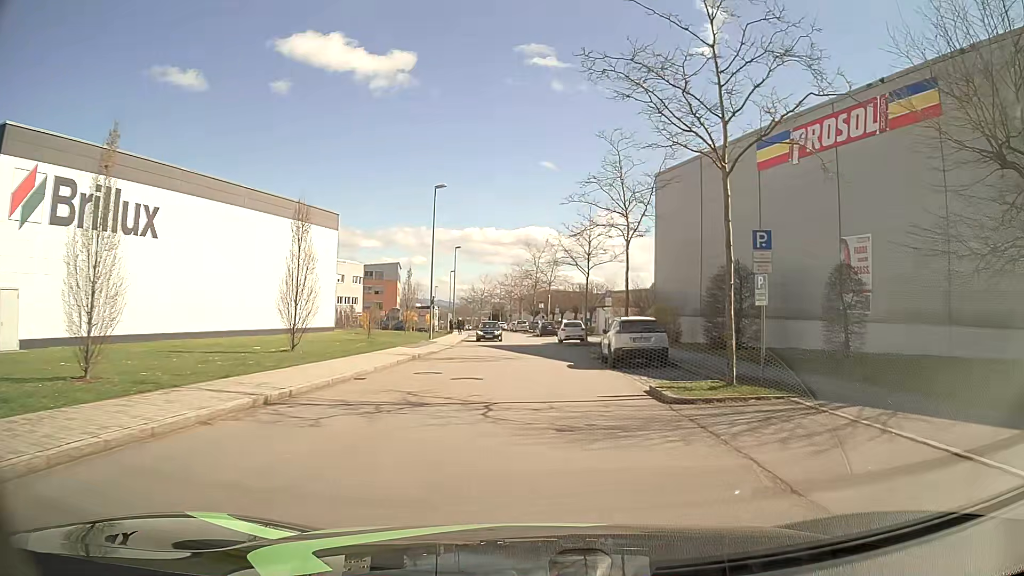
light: Day
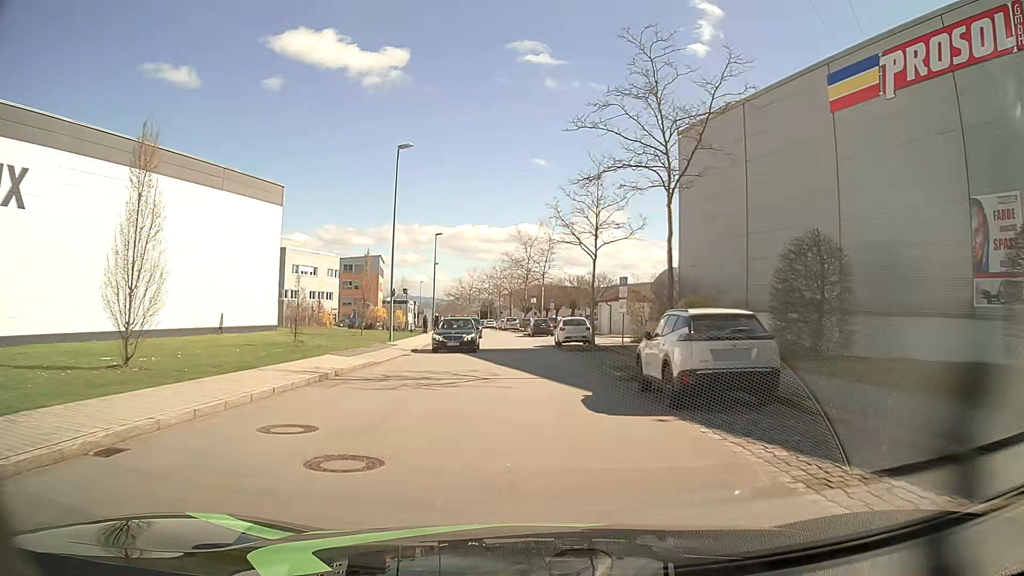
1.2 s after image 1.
(0.0, +10.0) m; 0°
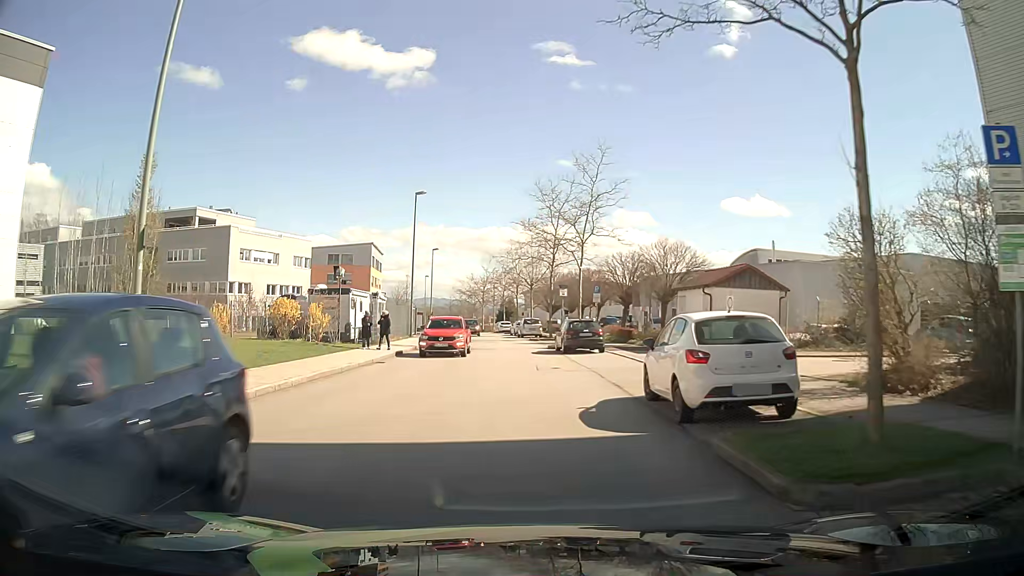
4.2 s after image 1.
(-0.3, +24.4) m; -1°
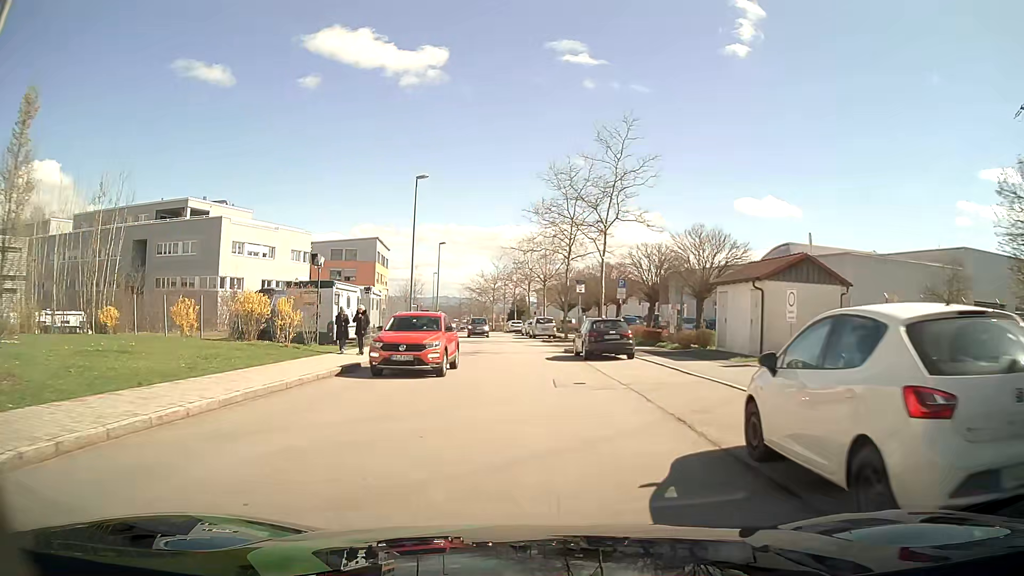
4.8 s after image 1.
(-0.1, +5.0) m; -2°
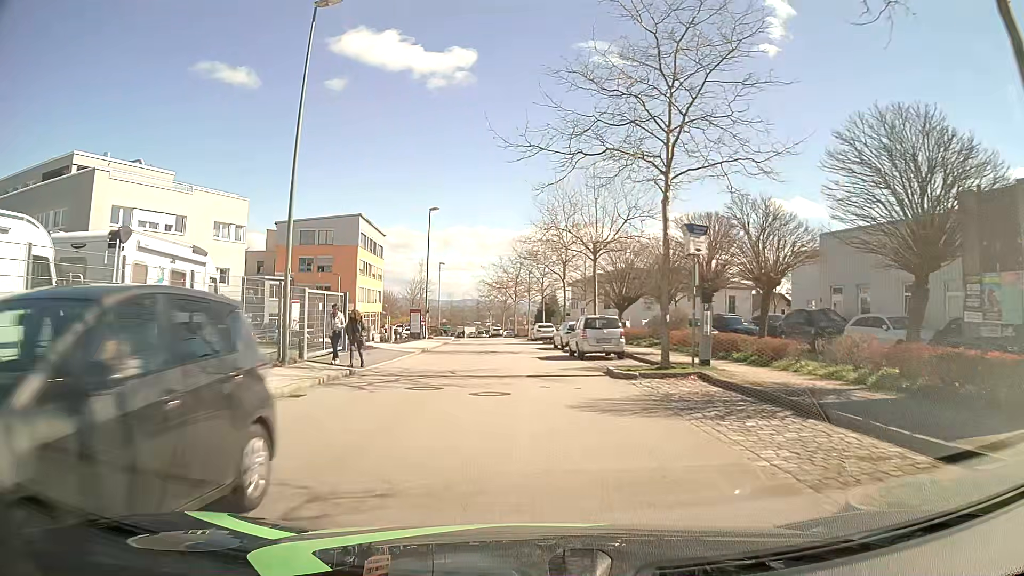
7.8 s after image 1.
(-0.4, +25.4) m; -2°
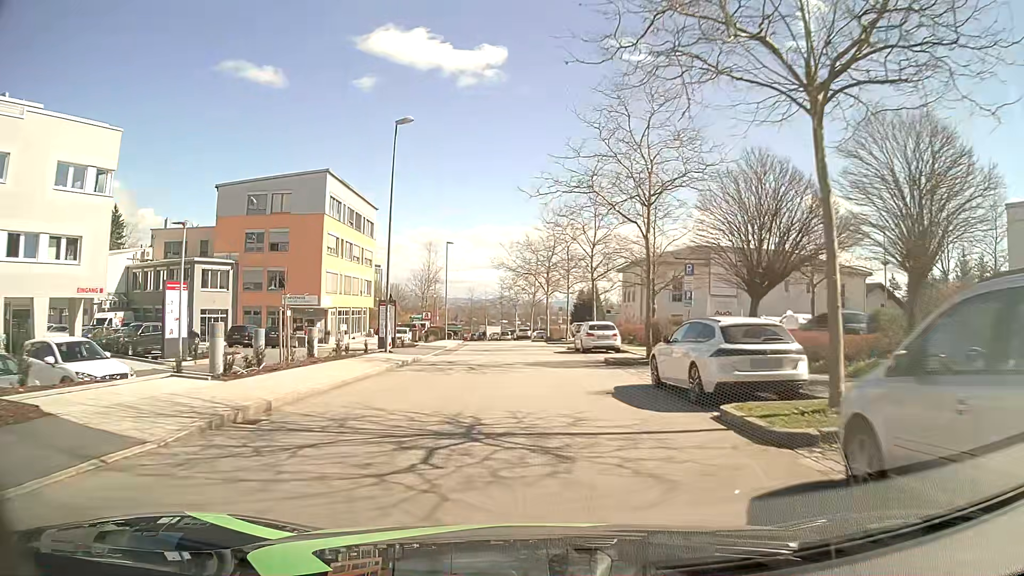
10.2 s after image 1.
(-0.6, +23.3) m; -2°
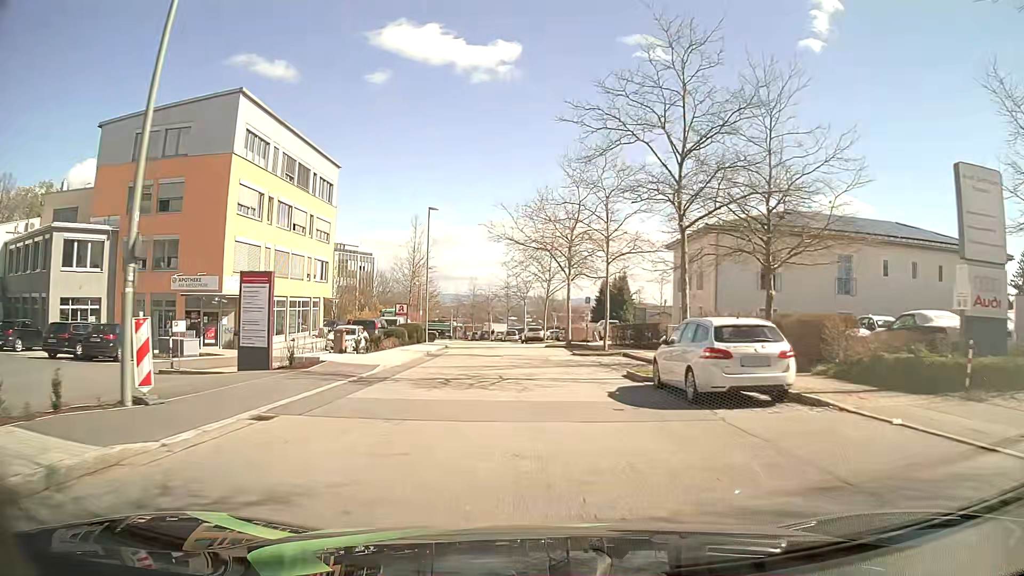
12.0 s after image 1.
(-0.4, +20.0) m; -2°
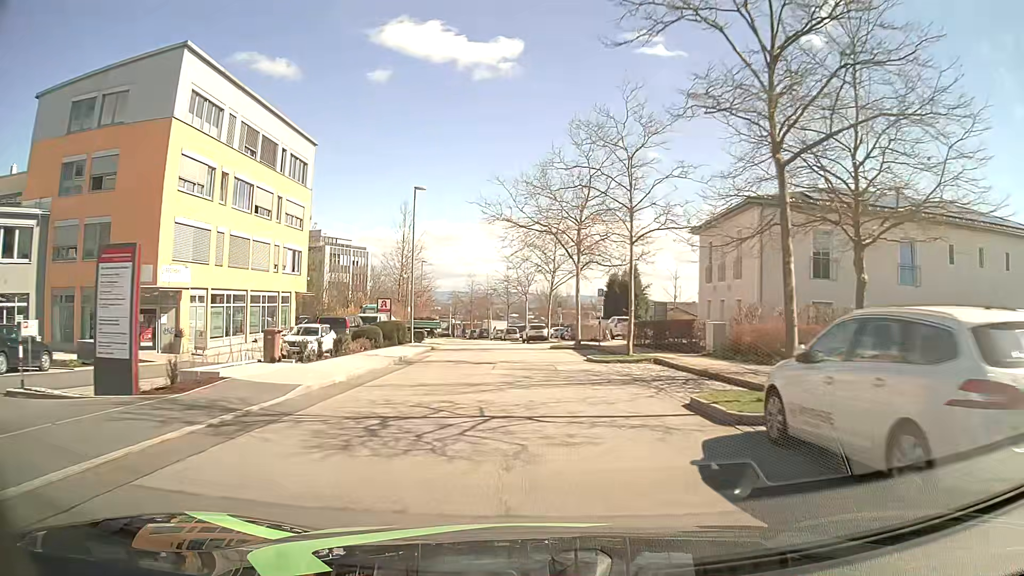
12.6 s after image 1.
(0.0, +7.1) m; +1°
(0, +10) (0, +20) (-1, +30) (-2, +40) (-3, +50) (-4, +60) (-6, +70) (-7, +79) (-10, +89) (-12, +99) m
